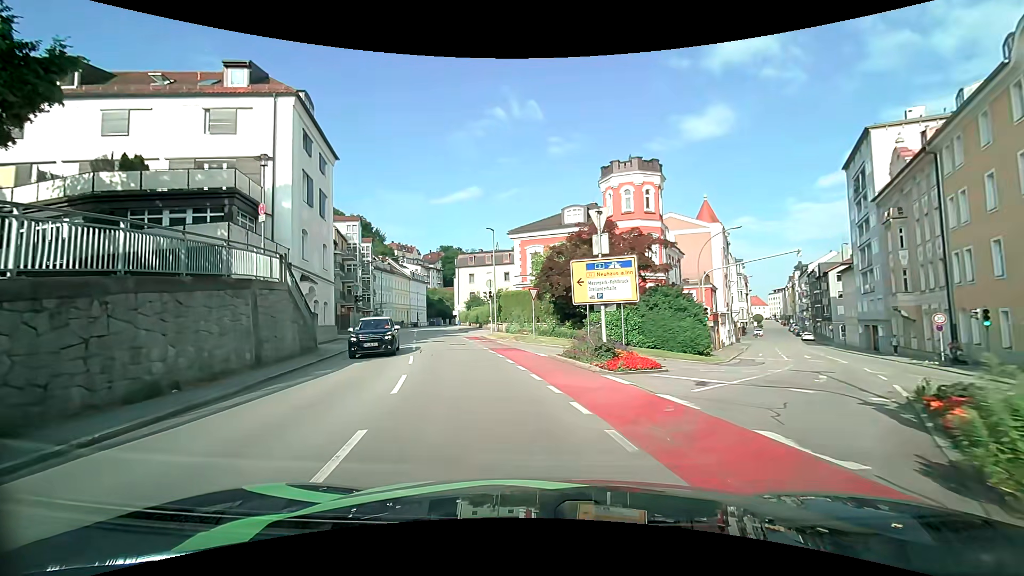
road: tertiary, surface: asphalt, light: Day
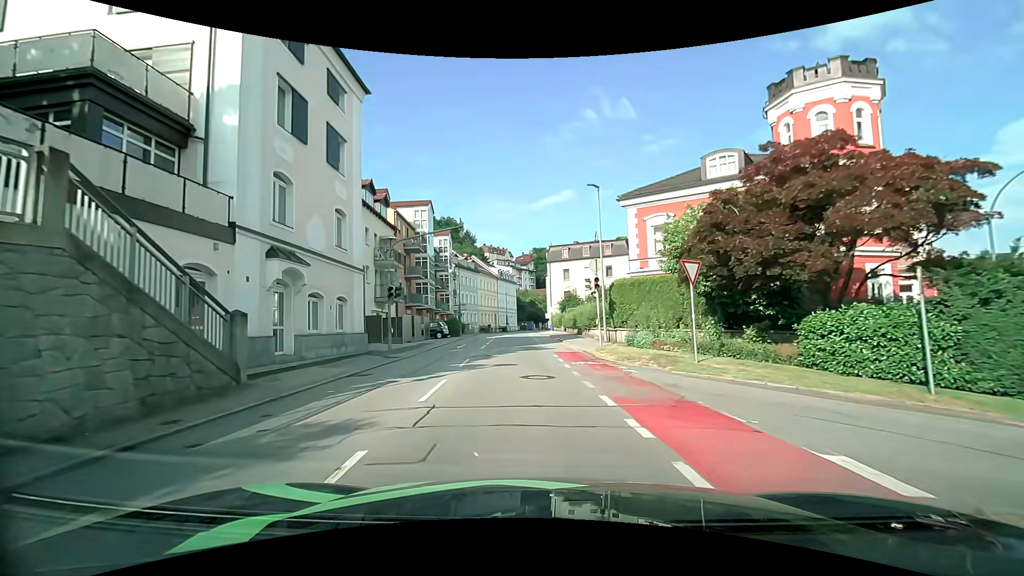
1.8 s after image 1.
(-1.6, +13.5) m; -11°
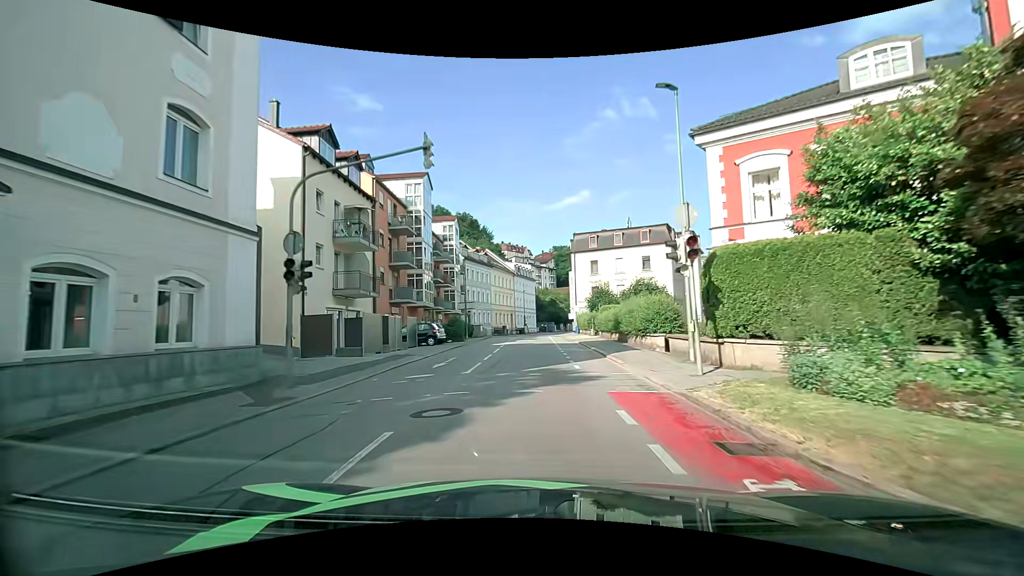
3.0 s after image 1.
(-0.4, +11.3) m; -3°
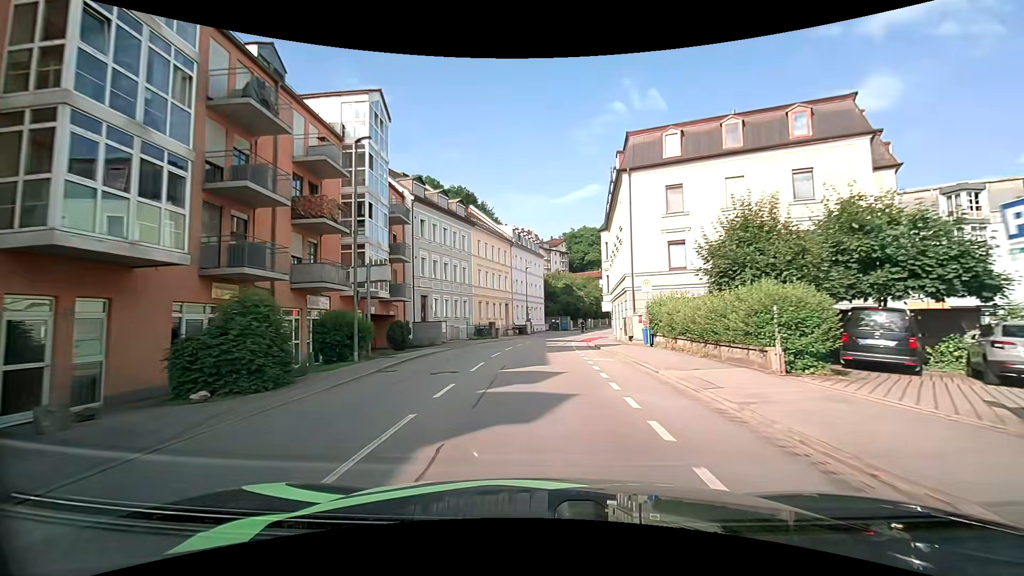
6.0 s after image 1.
(-0.3, +32.7) m; -1°
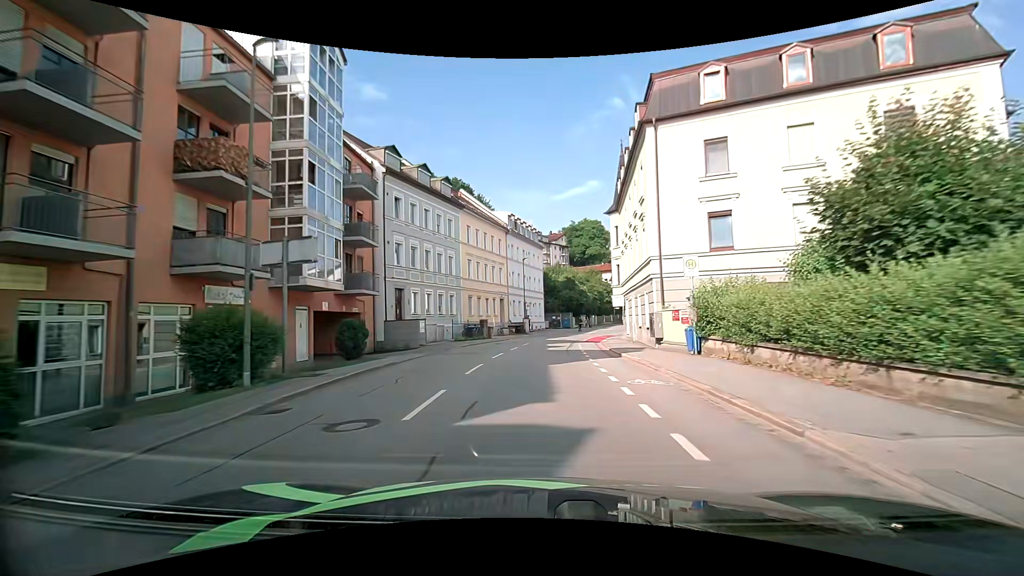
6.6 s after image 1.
(+0.1, +6.8) m; 0°
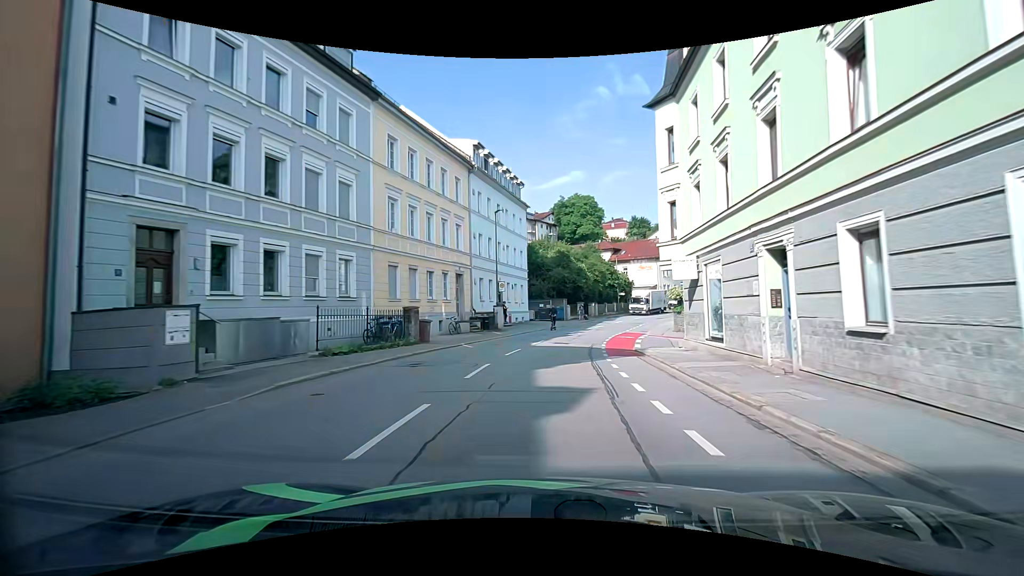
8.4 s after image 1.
(+0.1, +19.9) m; 0°
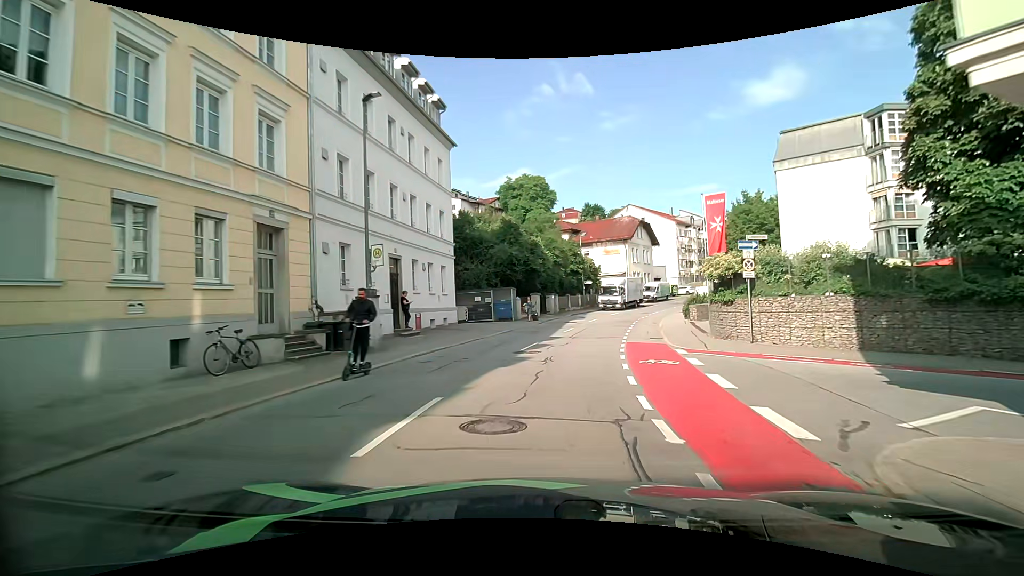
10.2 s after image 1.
(+1.3, +17.5) m; +8°
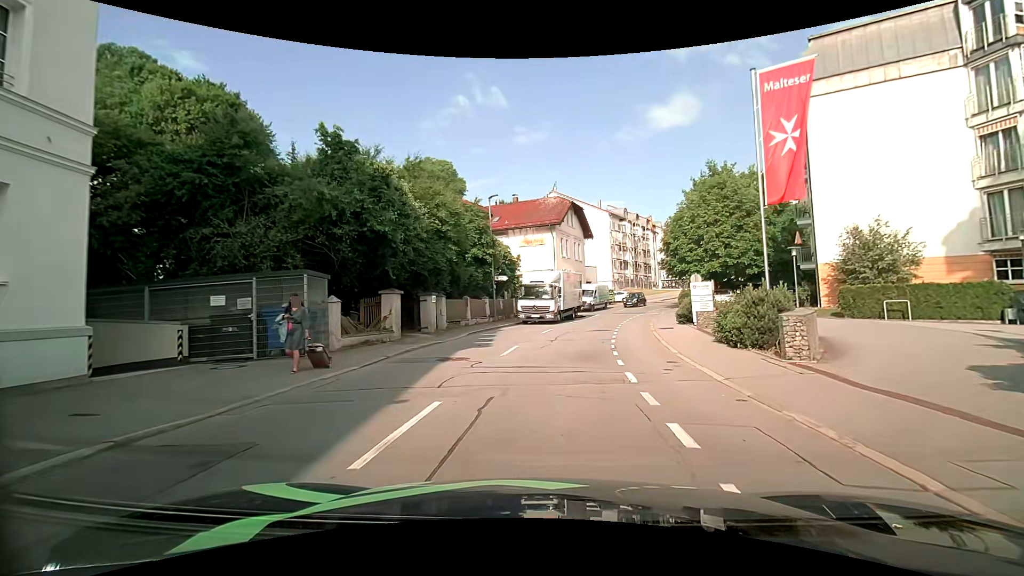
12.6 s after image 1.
(+1.4, +19.9) m; +9°
(0, +10) (+2, +20) (+4, +30) (+7, +39) (+10, +49) (+14, +58) (+20, +66) (+26, +74) (+32, +82) (+37, +91) m
